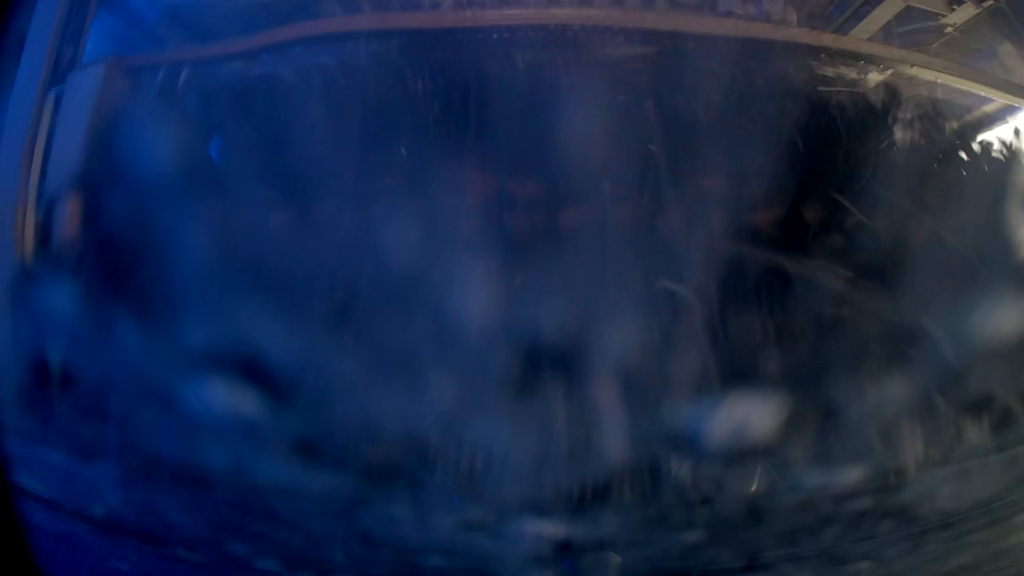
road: service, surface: asphalt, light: Day
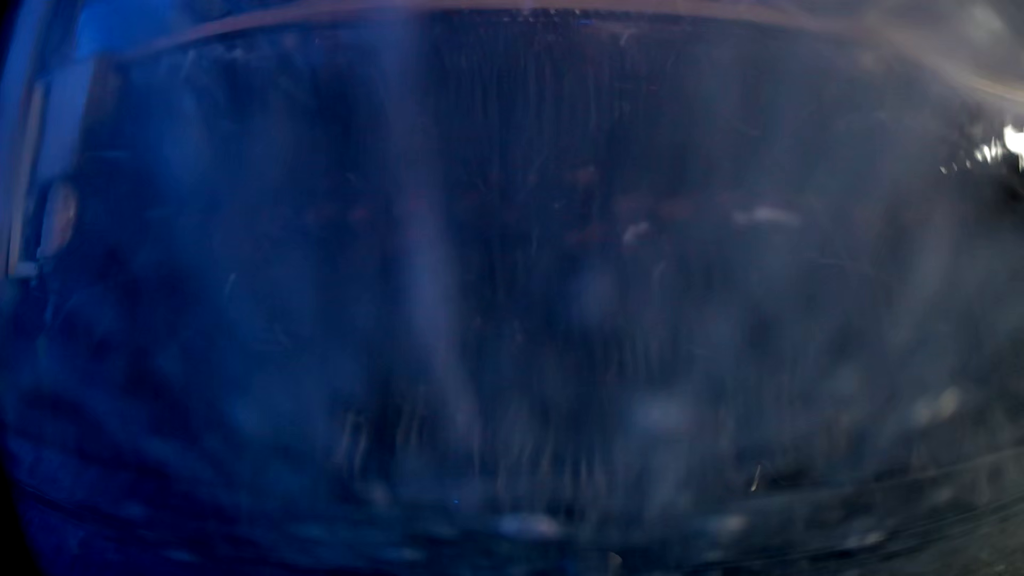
(0.0, 0.0) m; 0°
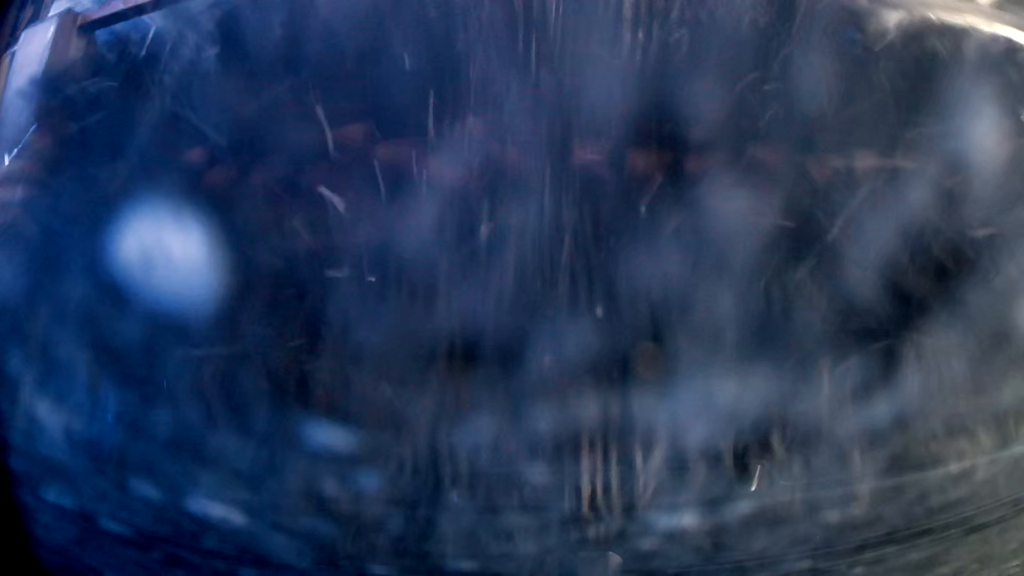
(0.0, +0.1) m; 0°
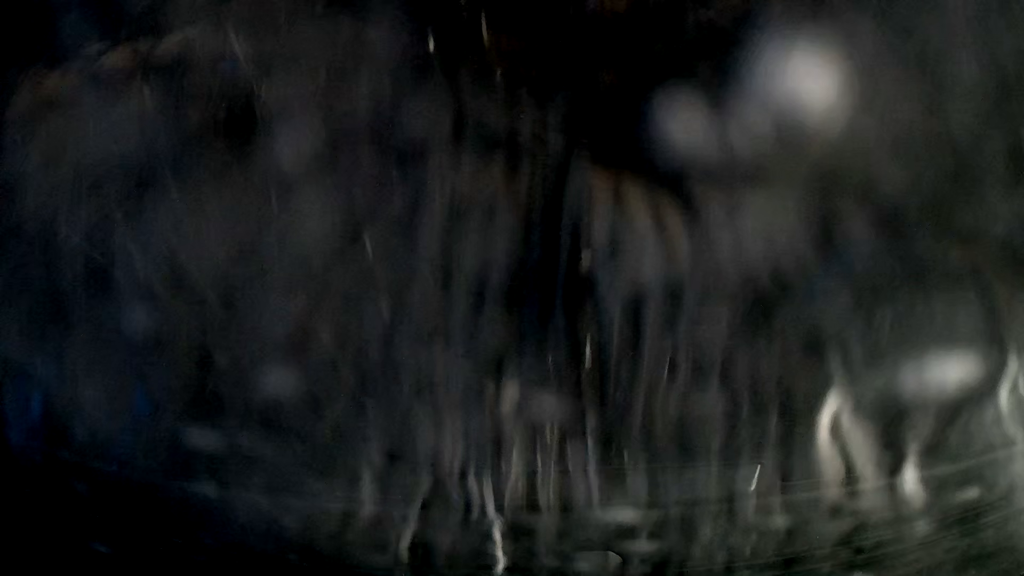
(0.0, +0.2) m; 0°
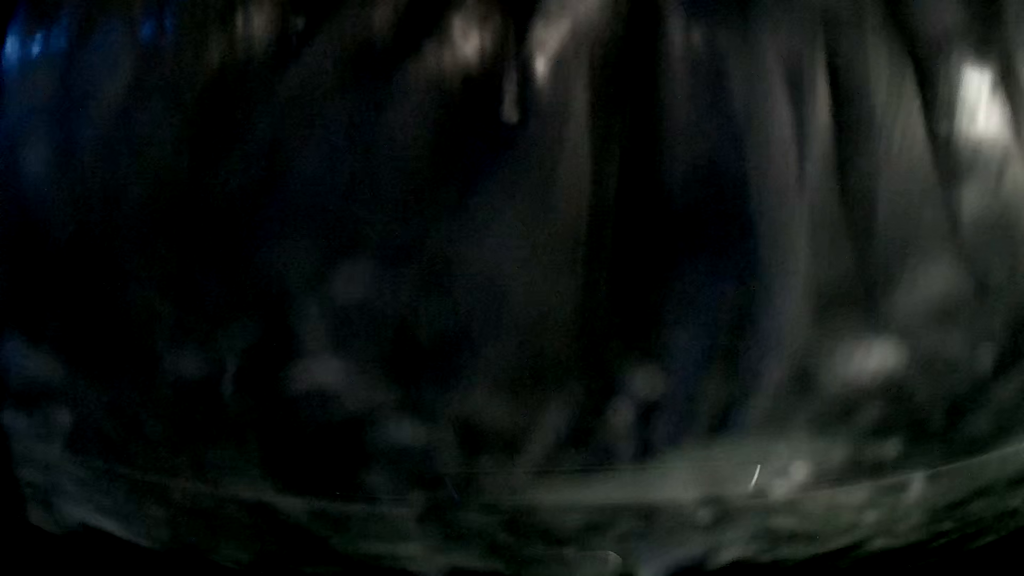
(0.0, +0.2) m; 0°
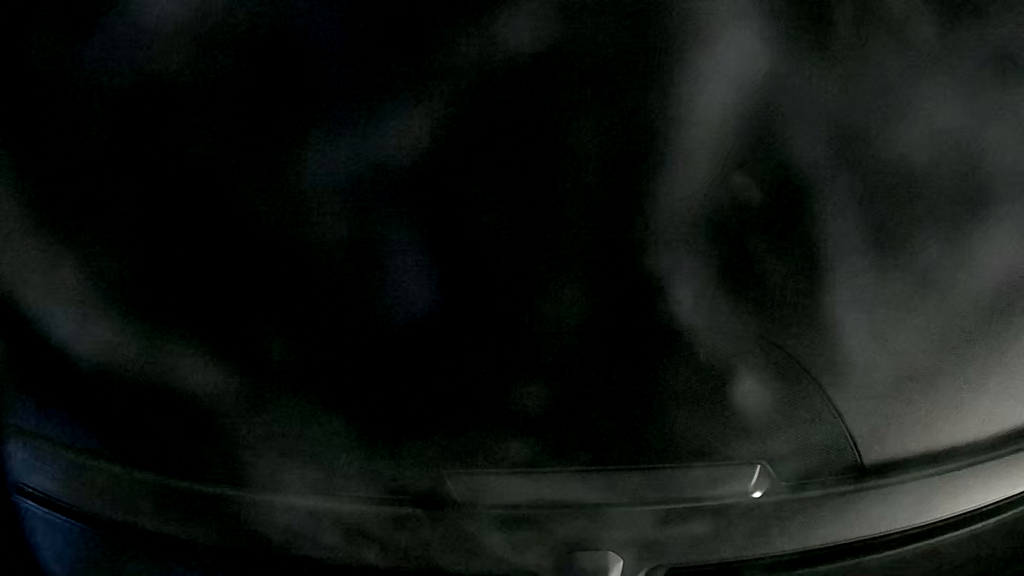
(0.0, +0.1) m; 0°
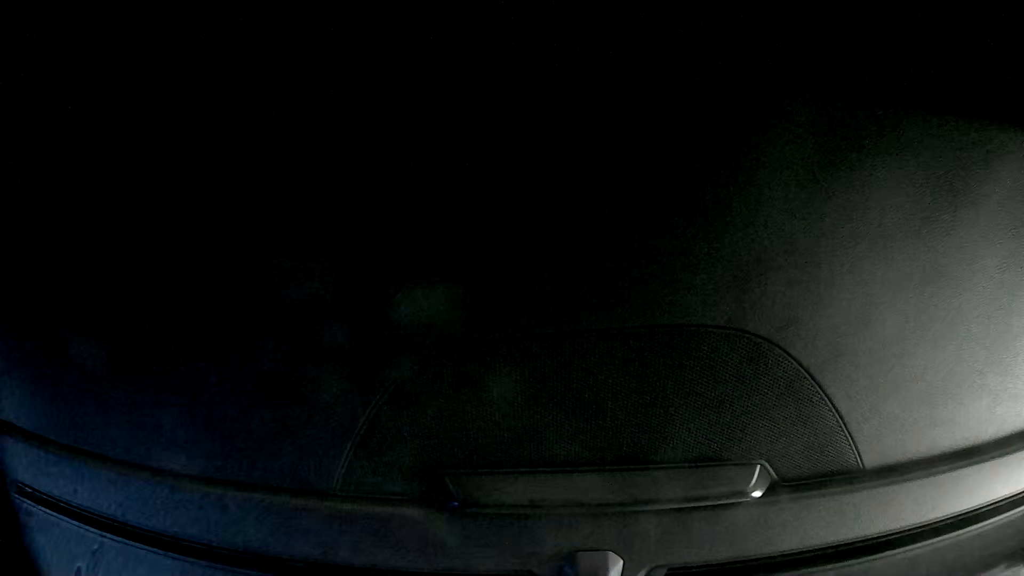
(0.0, +0.1) m; 0°
